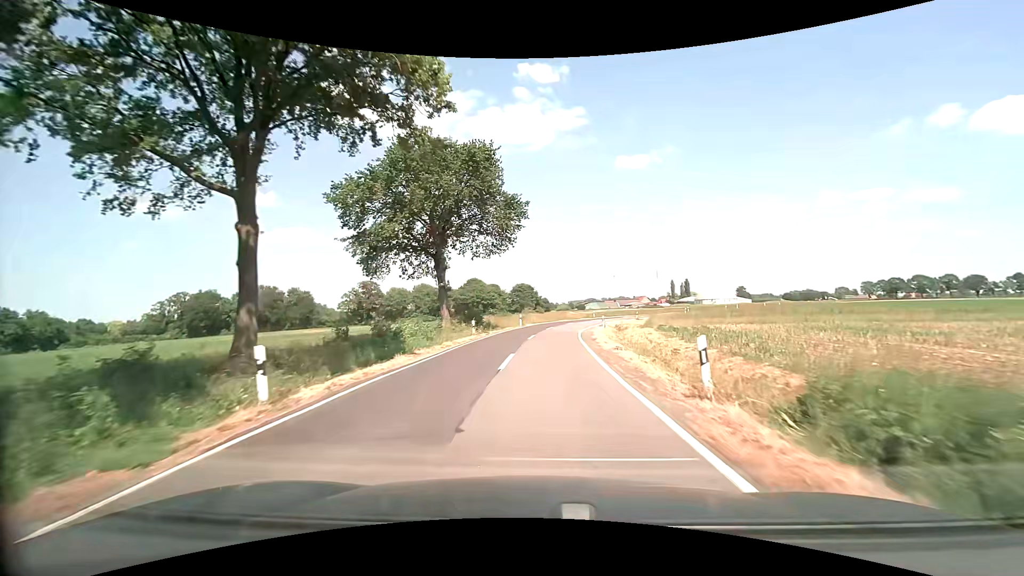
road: secondary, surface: asphalt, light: Day
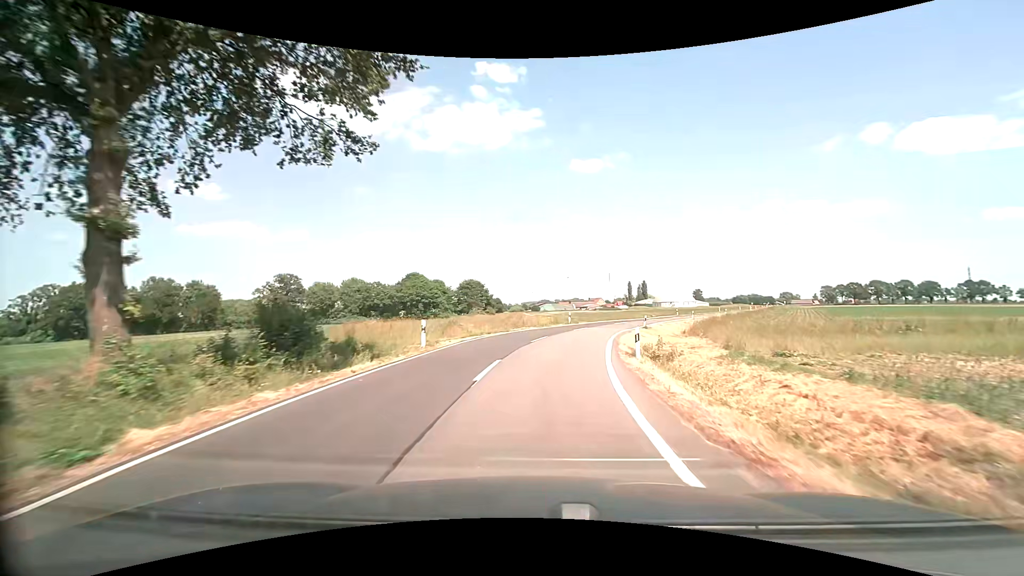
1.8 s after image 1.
(+0.8, +26.6) m; +5°
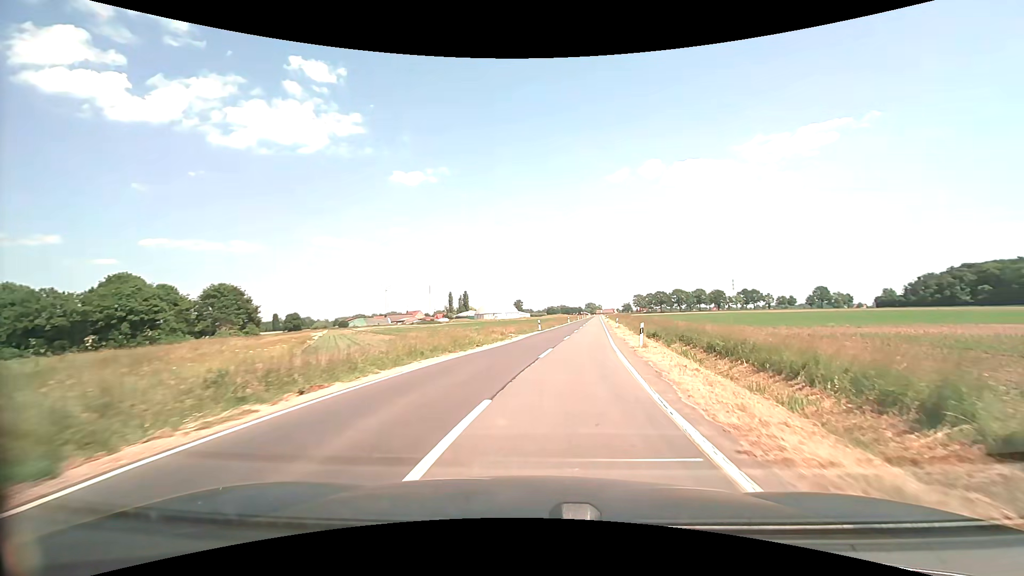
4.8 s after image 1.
(+5.9, +40.6) m; +20°
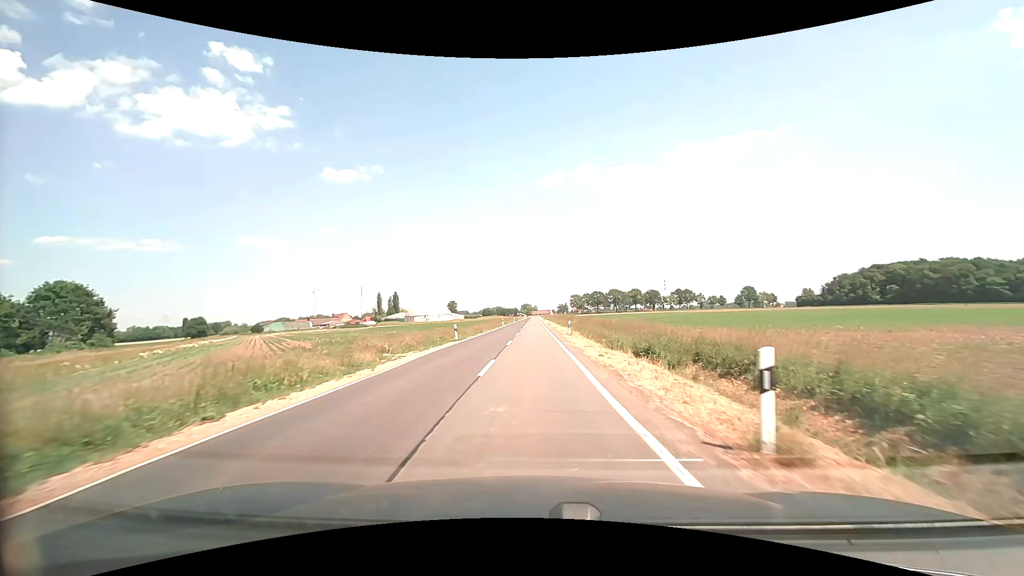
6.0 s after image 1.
(+1.3, +16.3) m; +8°
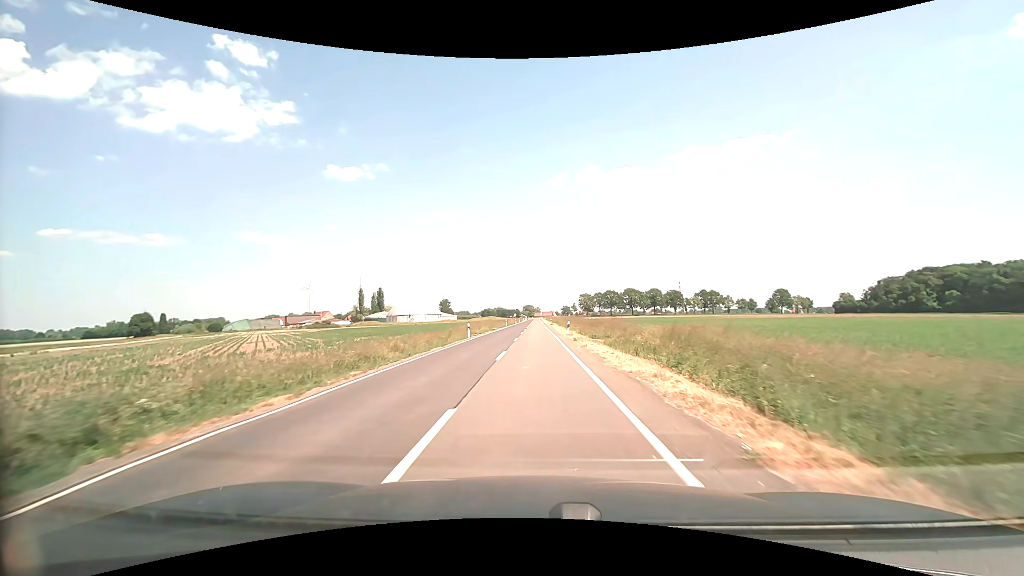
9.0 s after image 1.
(-0.1, +44.6) m; 0°
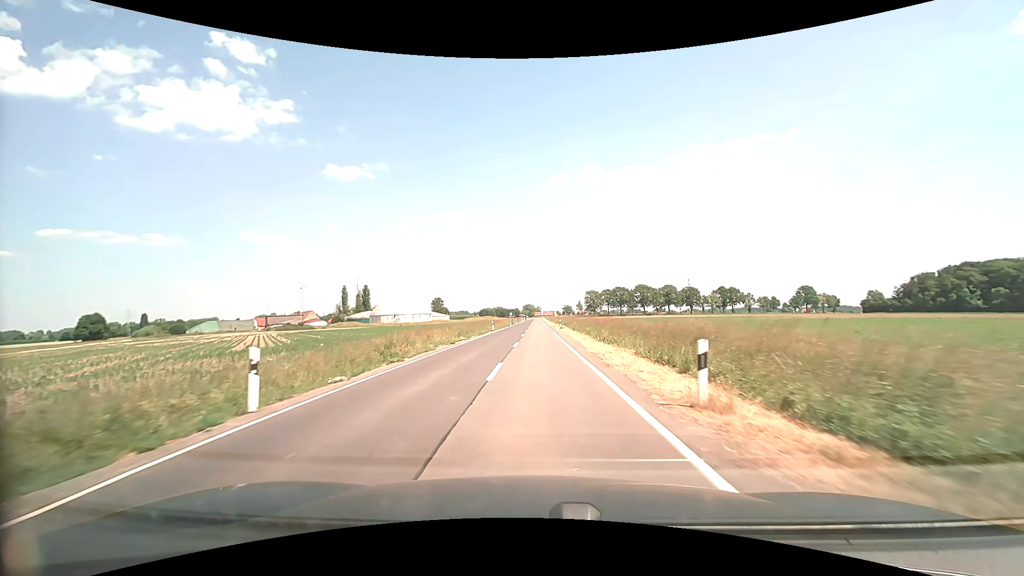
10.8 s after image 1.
(-0.1, +29.1) m; 0°
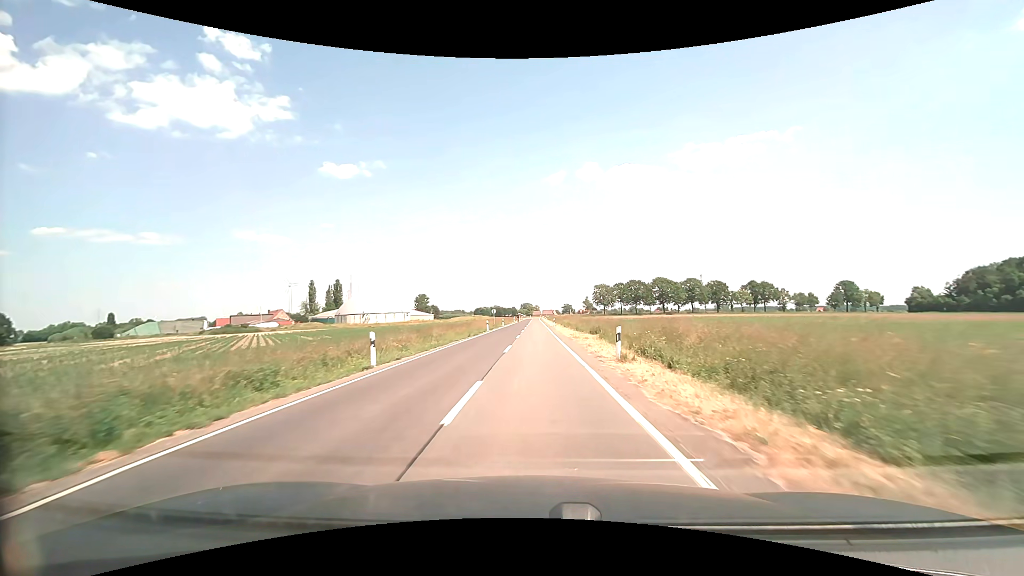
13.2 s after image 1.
(+0.3, +40.7) m; 0°
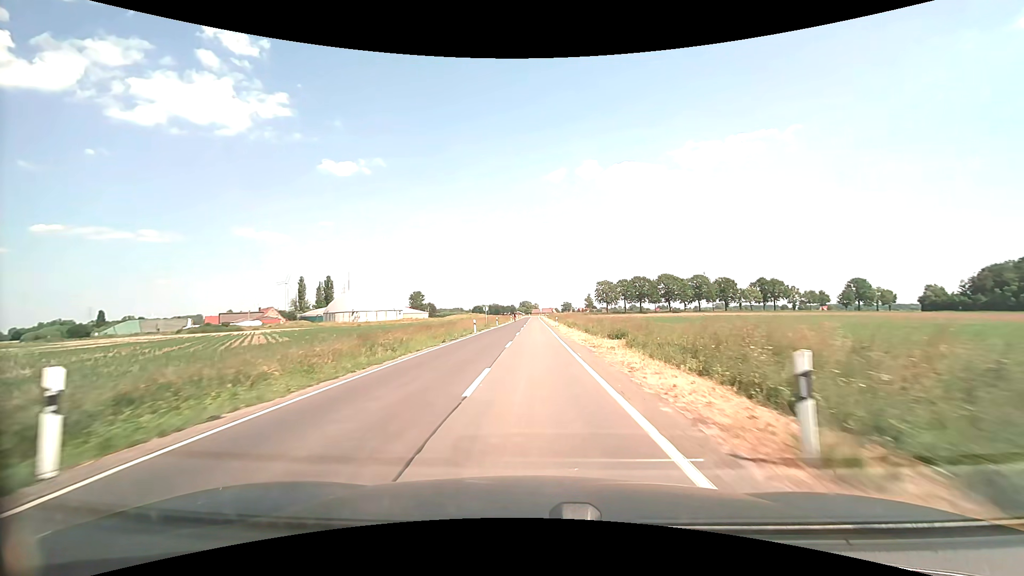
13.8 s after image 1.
(0.0, +10.3) m; 0°
(0, +10) (0, +20) (0, +30) (0, +40) (0, +50) (0, +60) (0, +70) (0, +80) (0, +90) (0, +100) m
